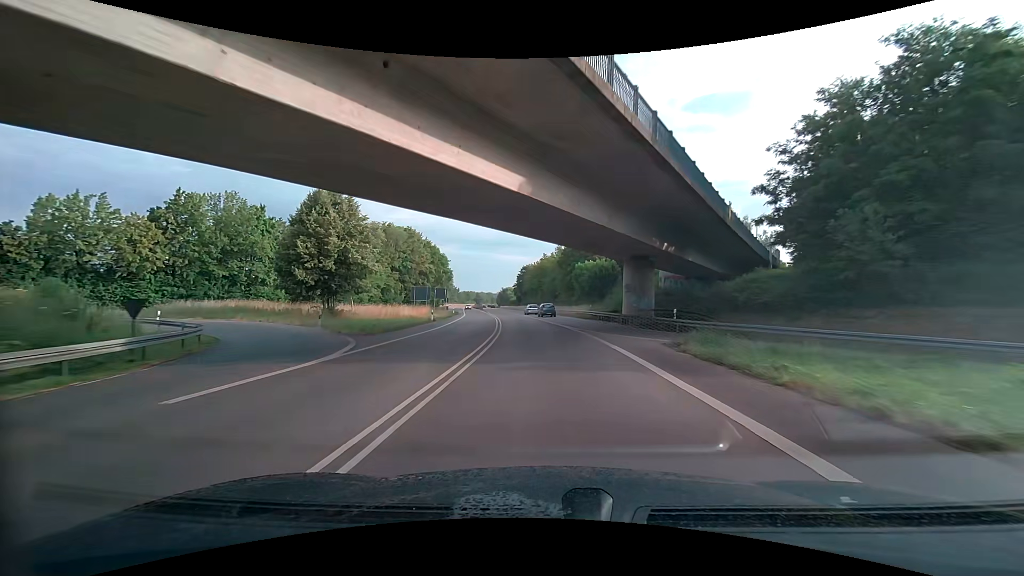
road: primary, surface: asphalt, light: Day
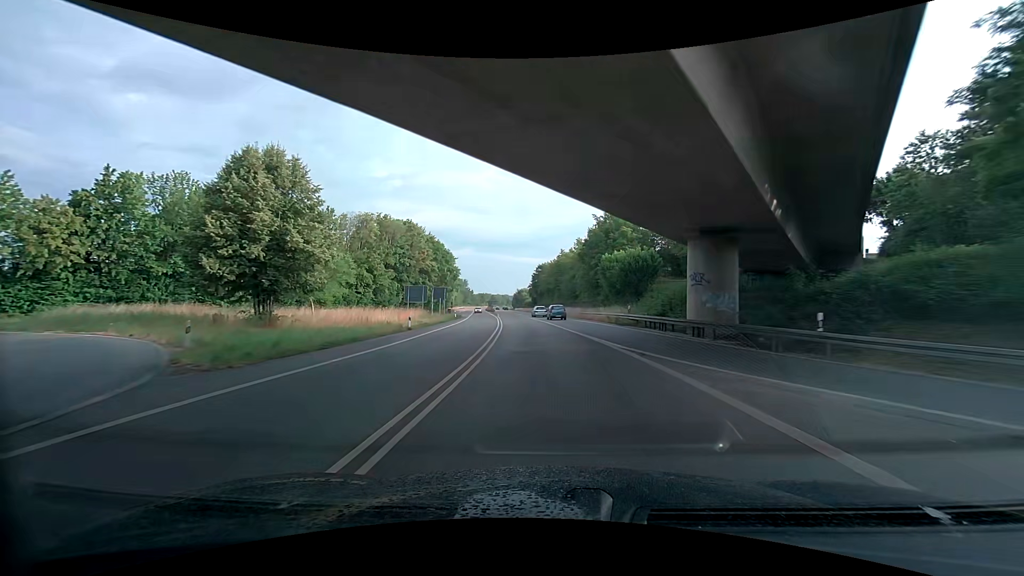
(-0.2, +13.5) m; -1°
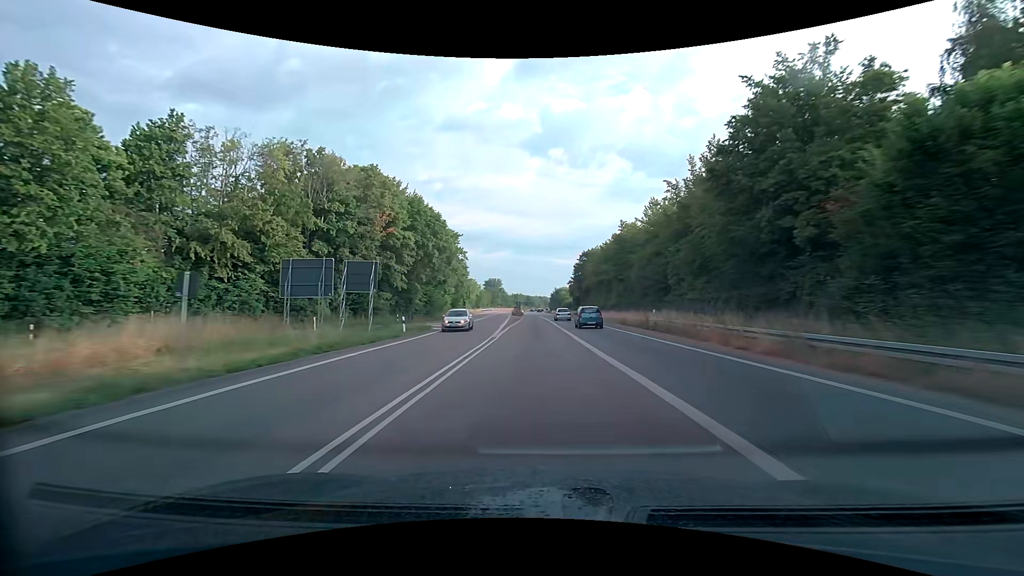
(-0.8, +41.4) m; -2°
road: trunk
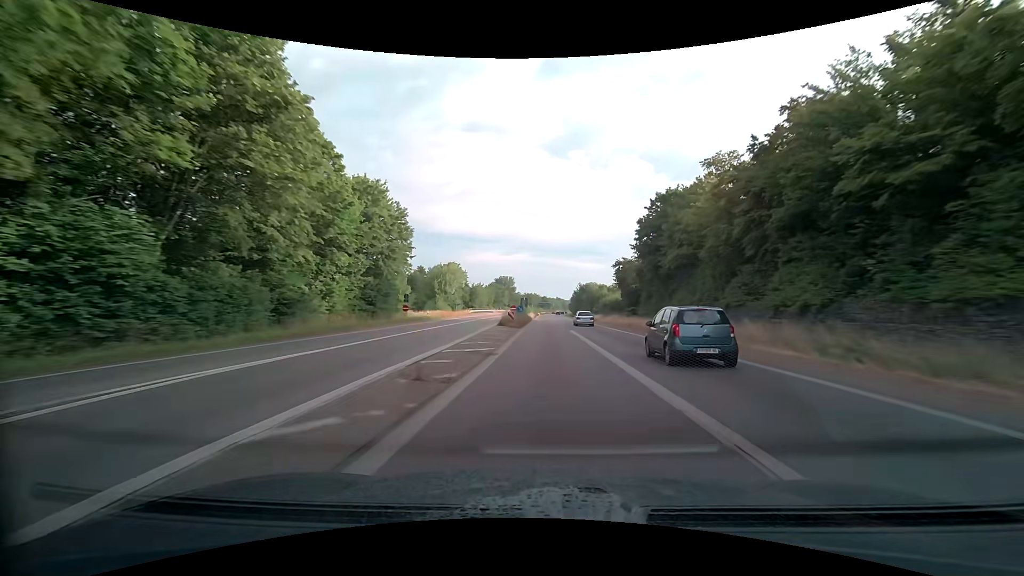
(-4.3, +59.9) m; -6°
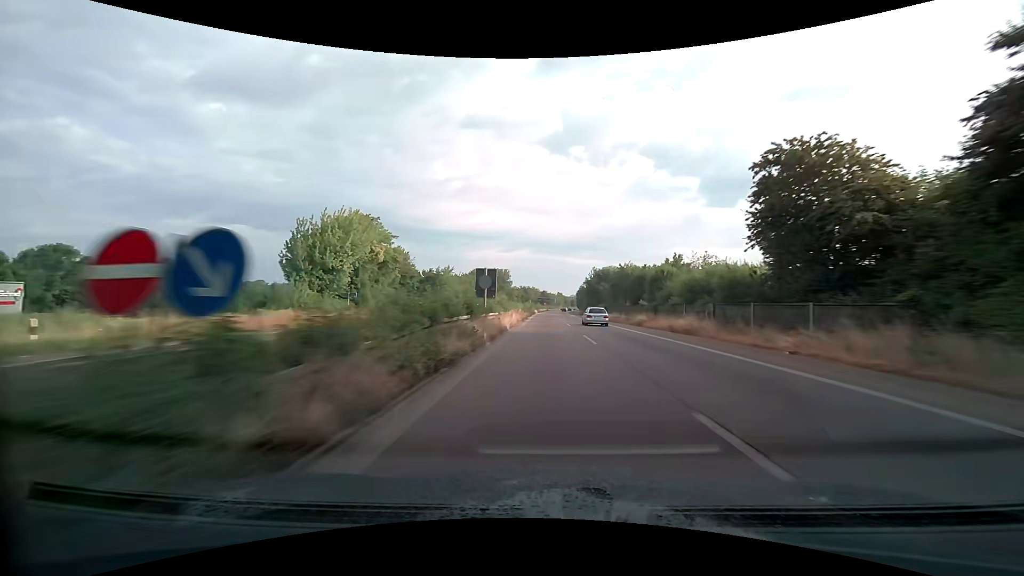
(-0.2, +50.7) m; 0°
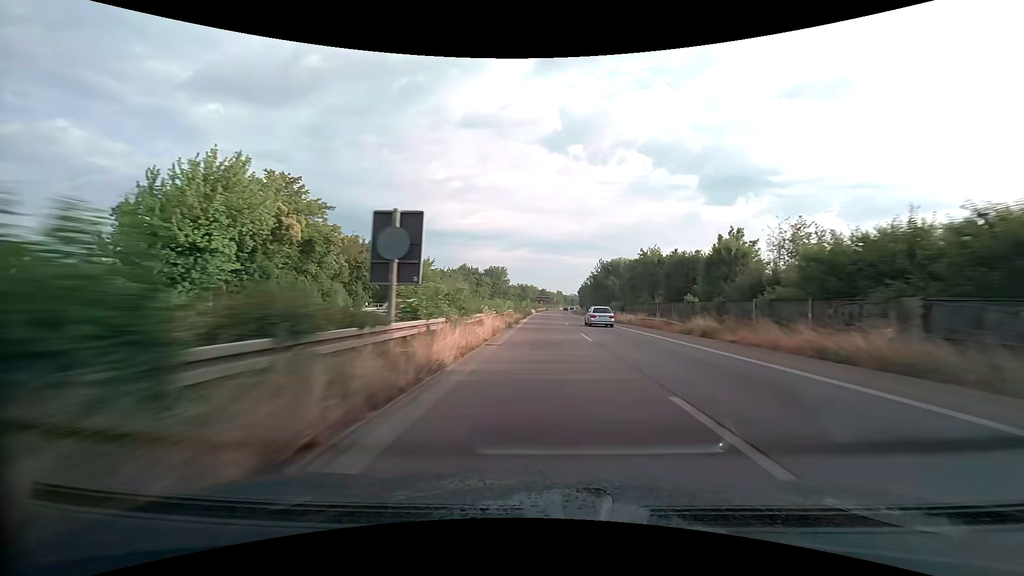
(0.0, +17.1) m; 0°
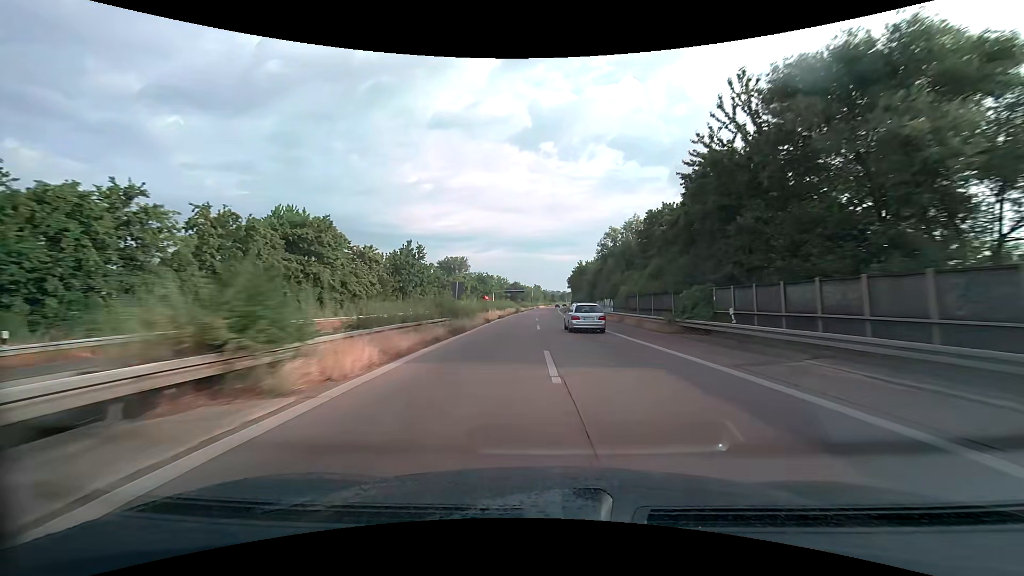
(+1.3, +82.2) m; +2°
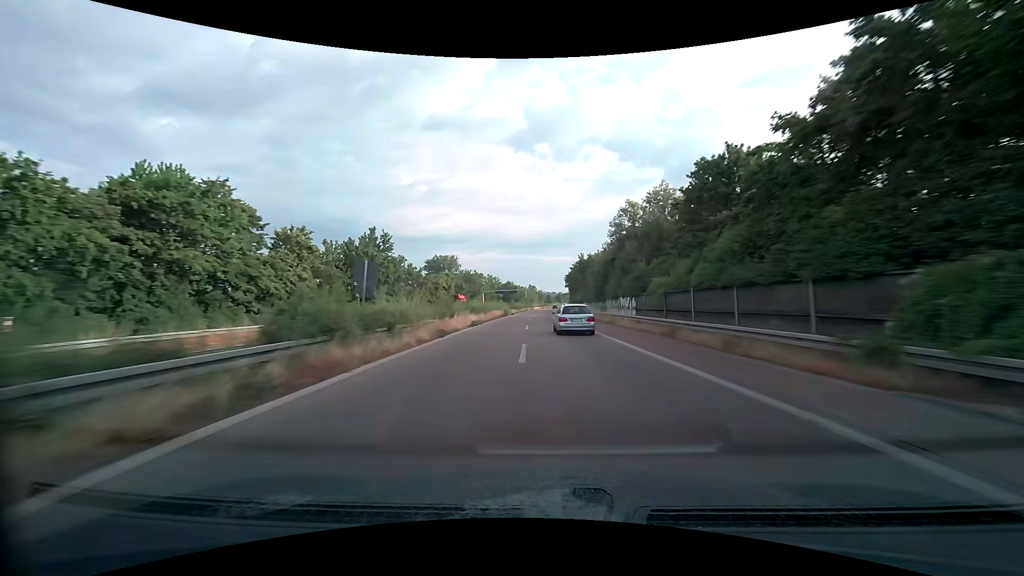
(+0.1, +15.8) m; +1°
(0, +10) (0, +20) (0, +30) (0, +40) (0, +50) (+1, +60) (+1, +70) (+1, +80) (+1, +90) (+1, +100) m
